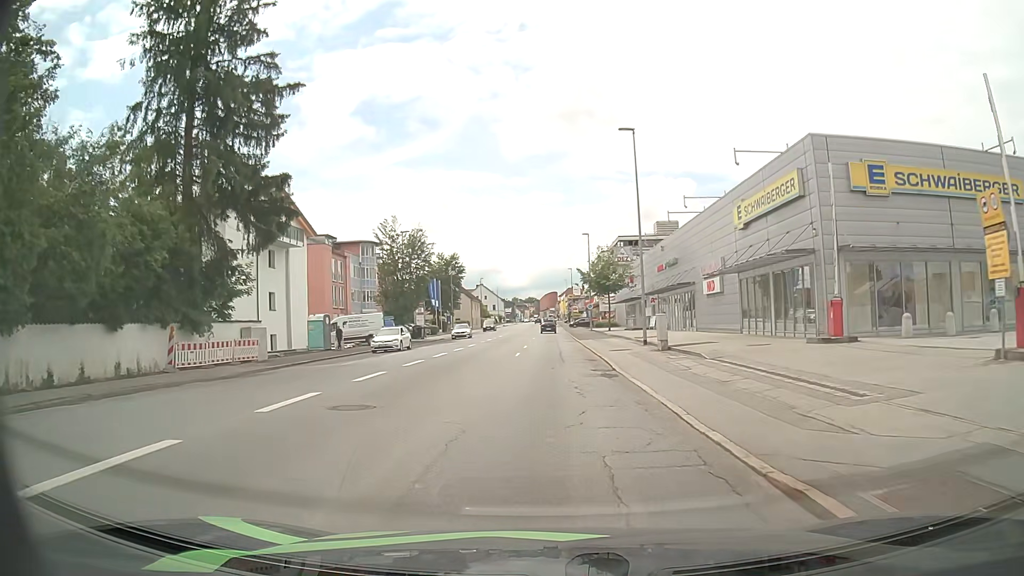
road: tertiary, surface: asphalt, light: Day
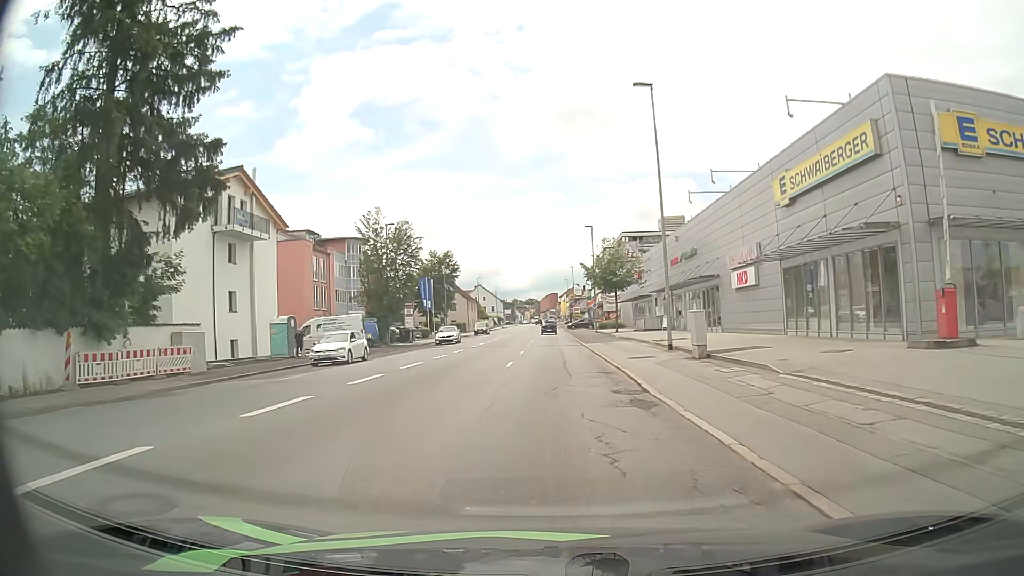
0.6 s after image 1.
(0.0, +6.3) m; -1°
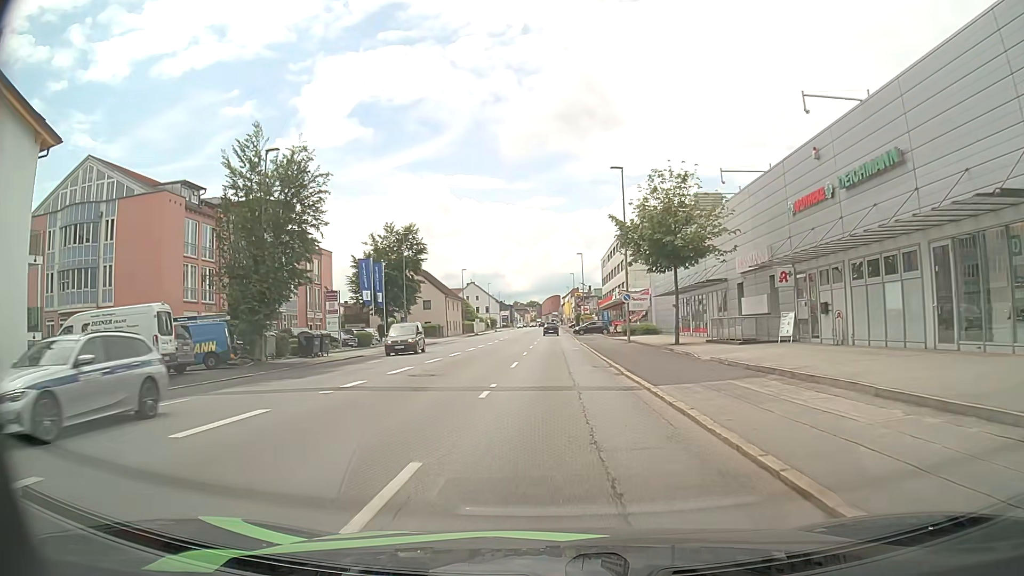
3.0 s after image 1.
(+0.1, +26.3) m; 0°
(0, +10) (0, +20) (0, +30) (0, +40) (0, +50) (0, +60) (0, +70) (0, +80) (0, +90) (+1, +100) m
